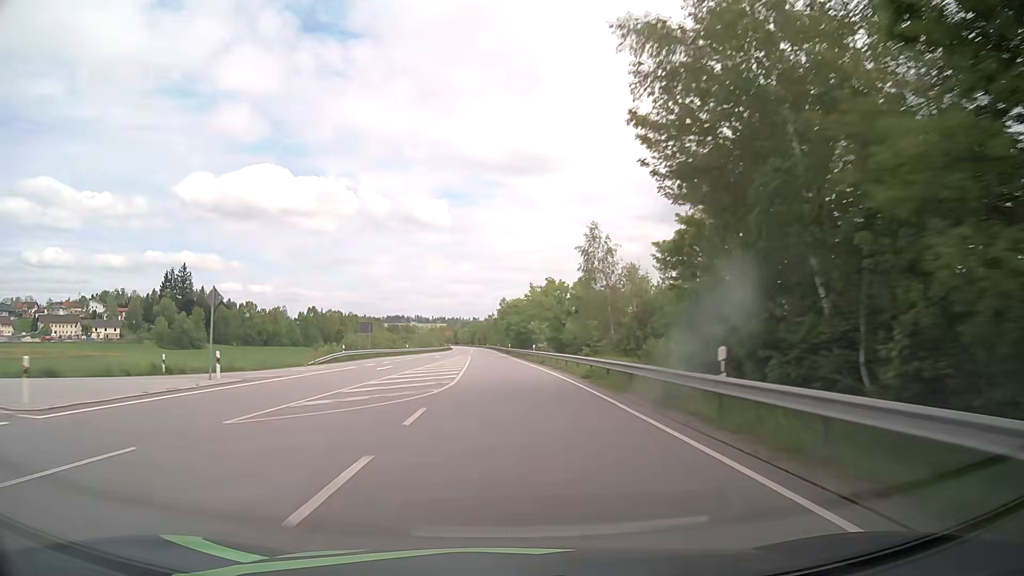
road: primary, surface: asphalt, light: Day
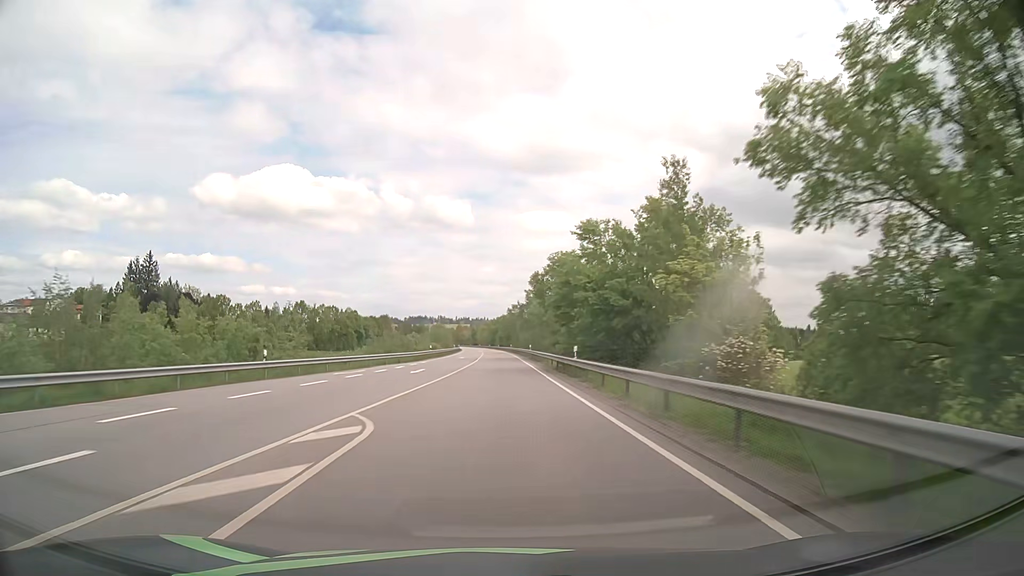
(-1.3, +62.7) m; -2°
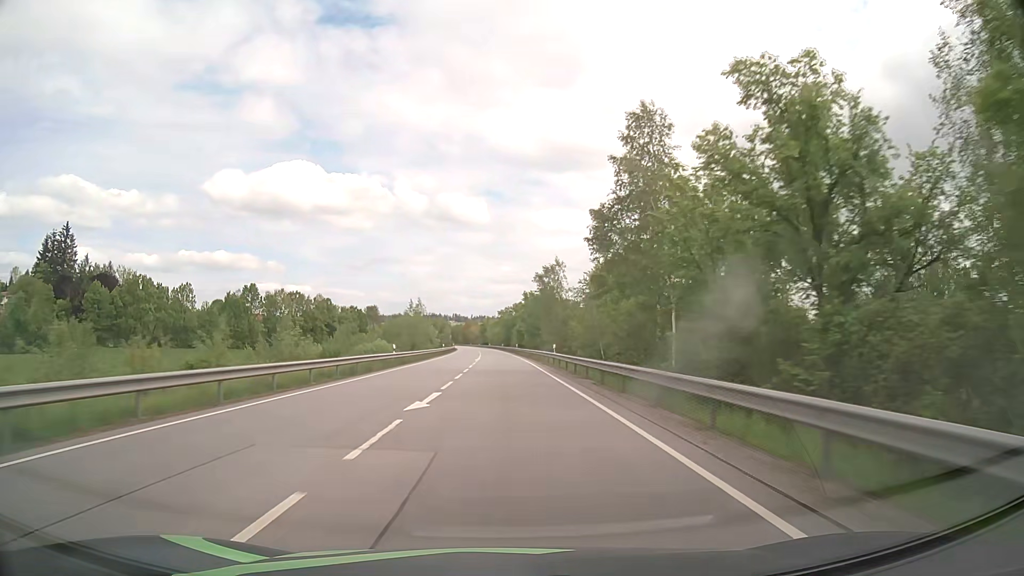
(-0.9, +78.6) m; -2°
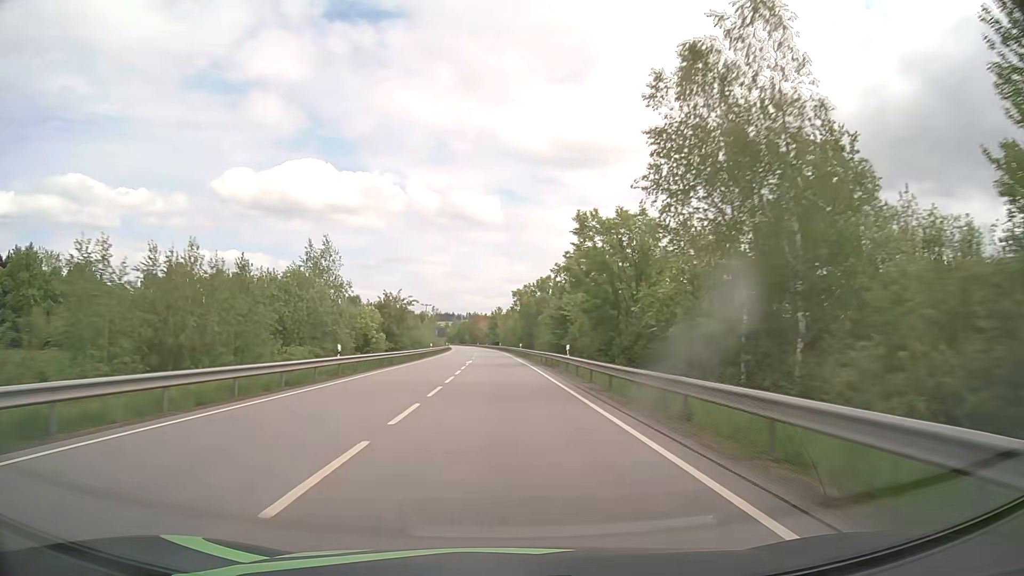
(-0.4, +63.0) m; -1°
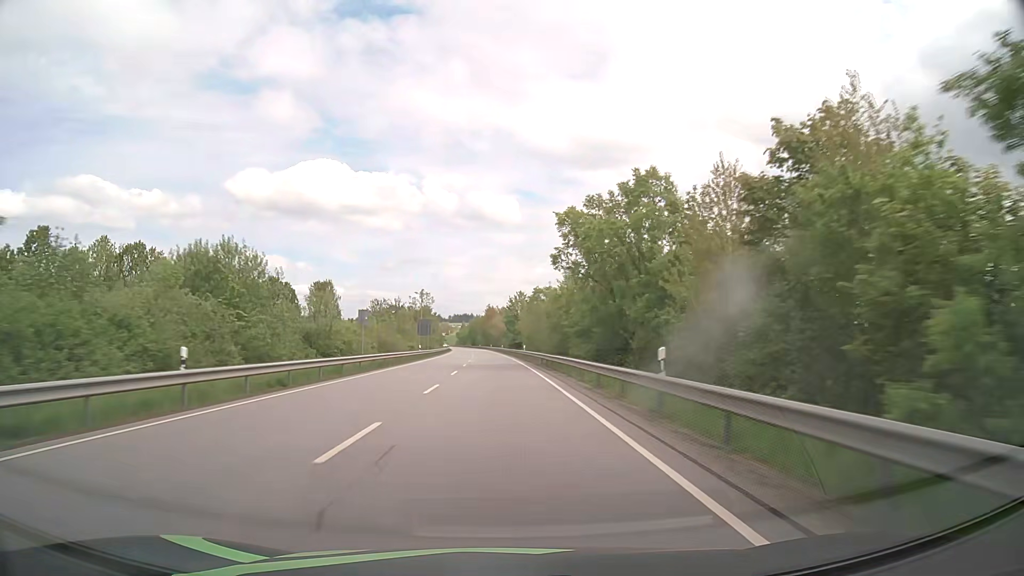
(-1.0, +63.2) m; -2°
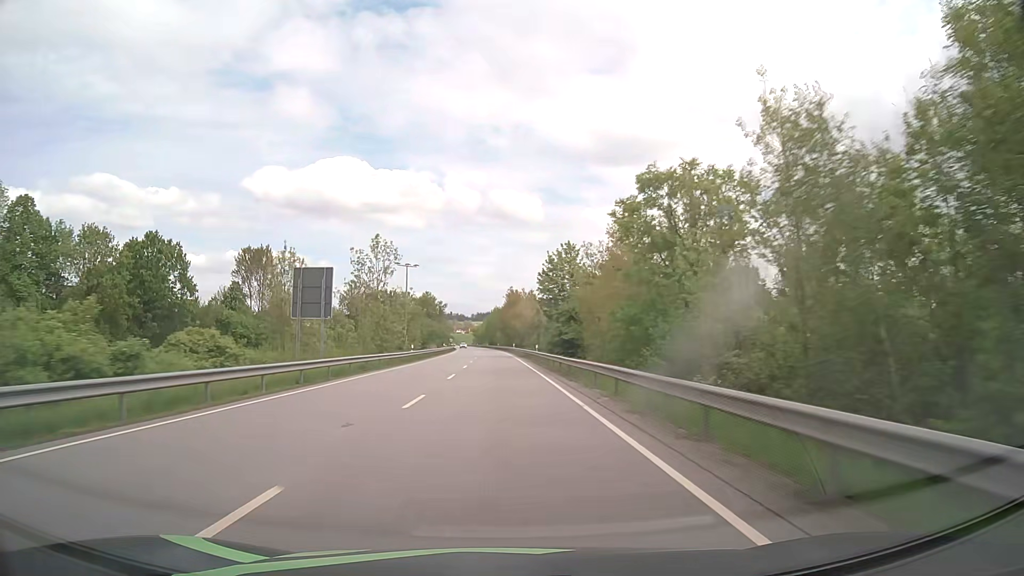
(-0.9, +63.3) m; -2°
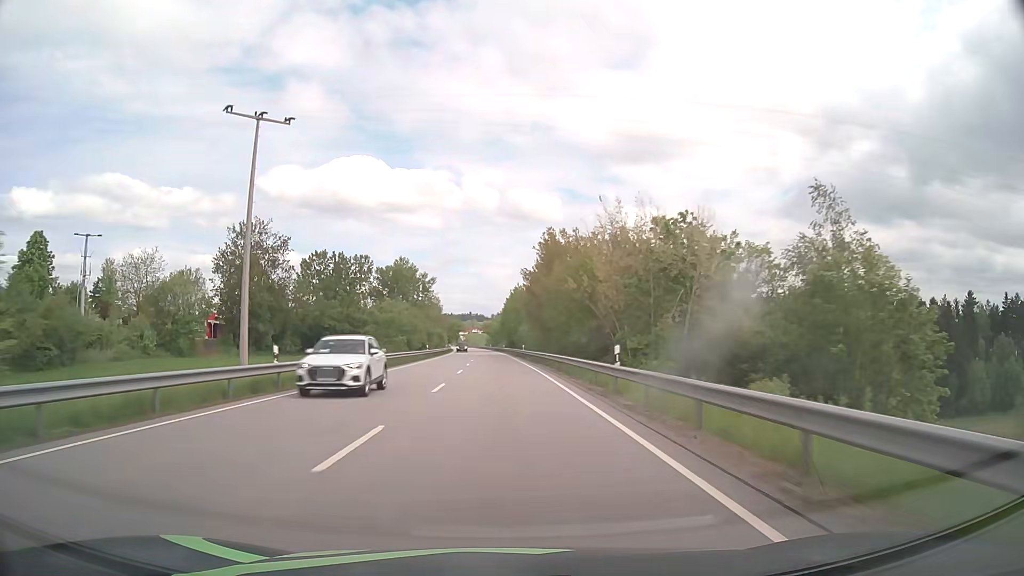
(-1.2, +79.4) m; -2°
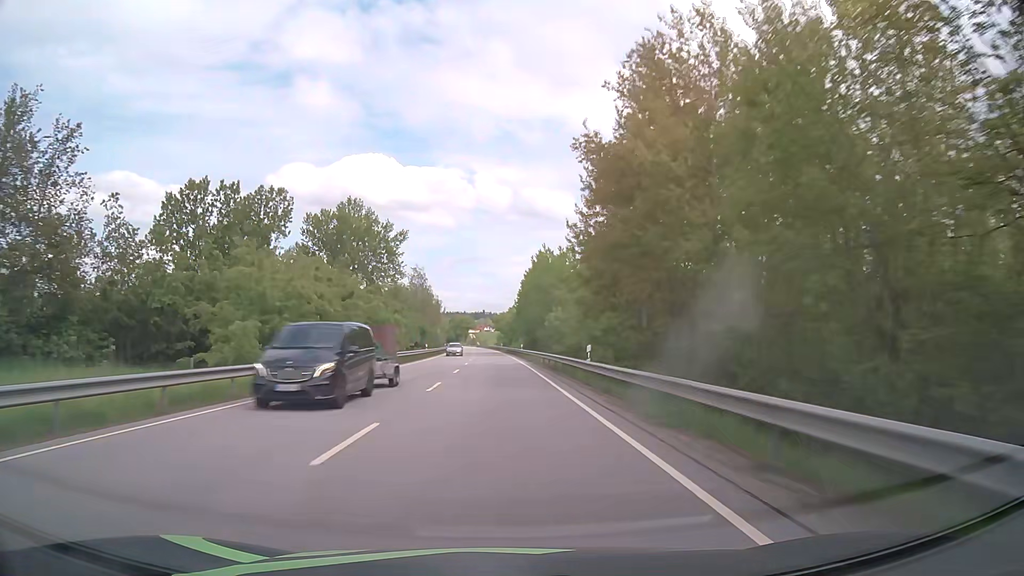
(-0.5, +47.7) m; -1°
